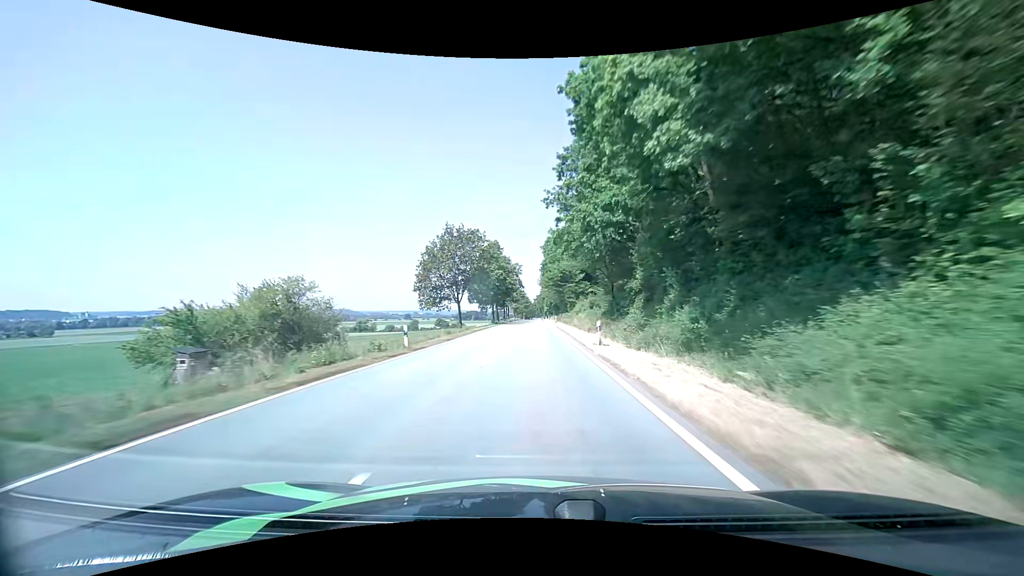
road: tertiary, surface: asphalt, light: Day
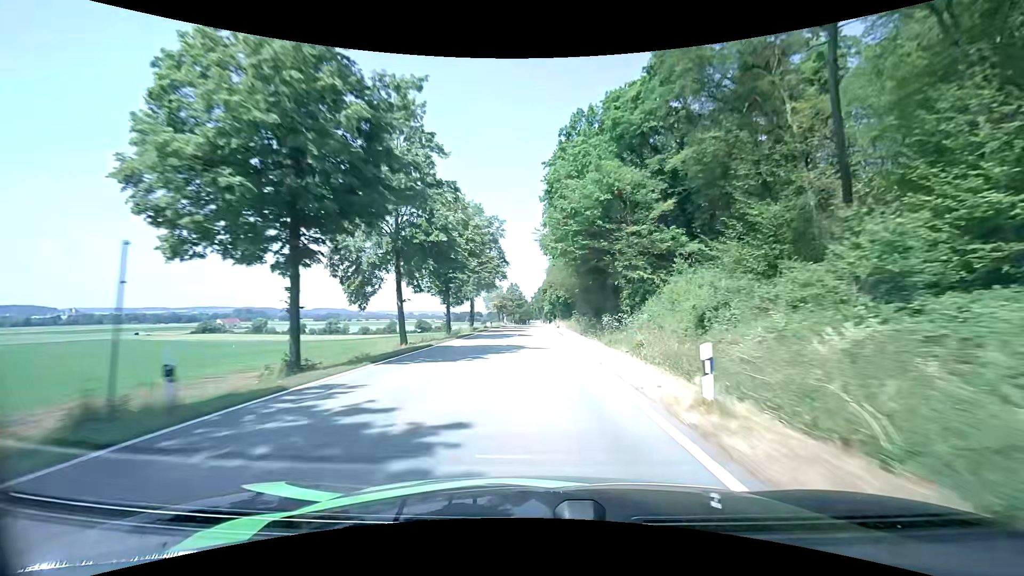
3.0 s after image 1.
(+0.3, +65.1) m; 0°
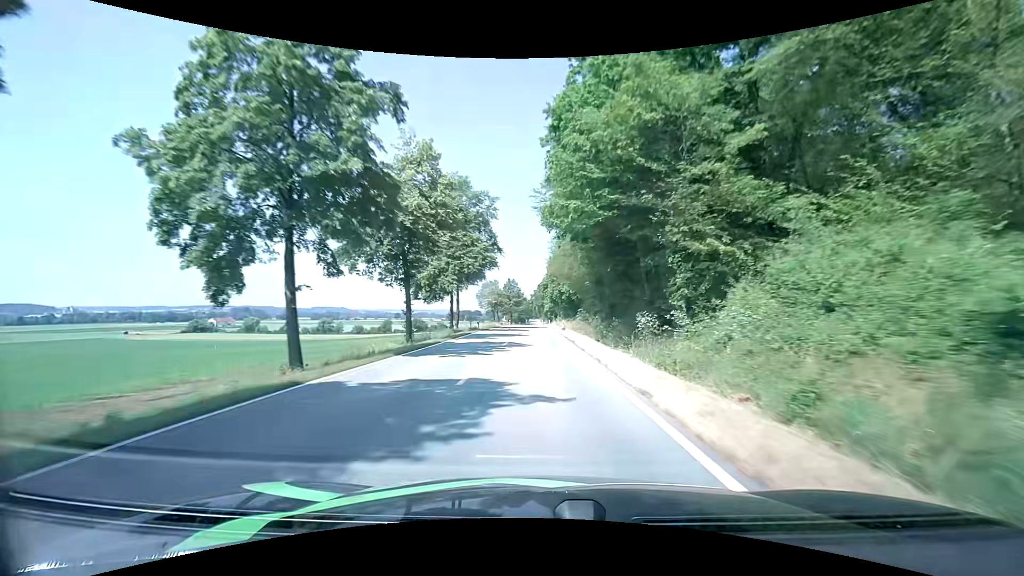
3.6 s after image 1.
(0.0, +12.7) m; 0°
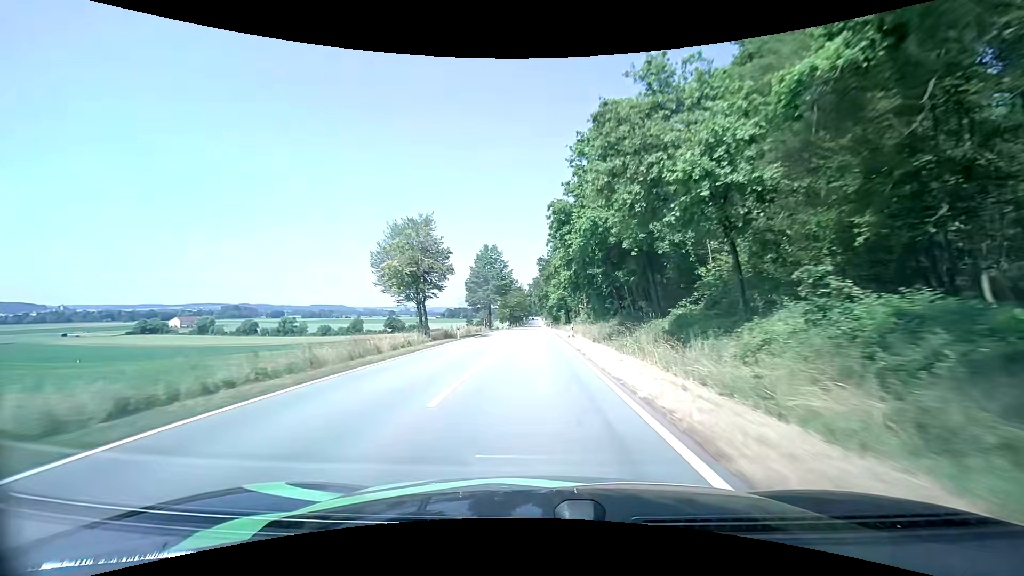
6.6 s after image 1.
(+0.4, +64.6) m; 0°
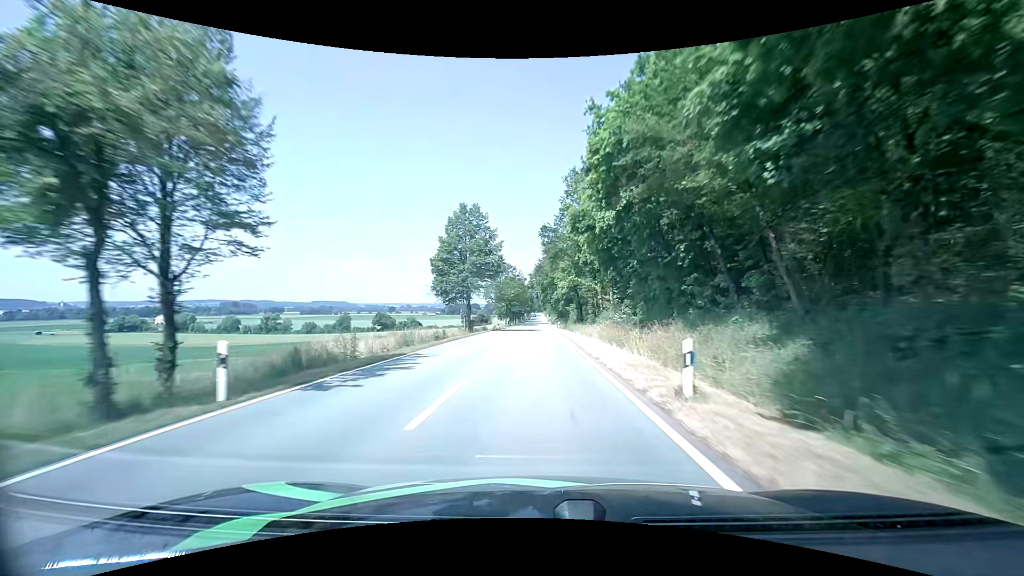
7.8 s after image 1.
(0.0, +26.2) m; 0°
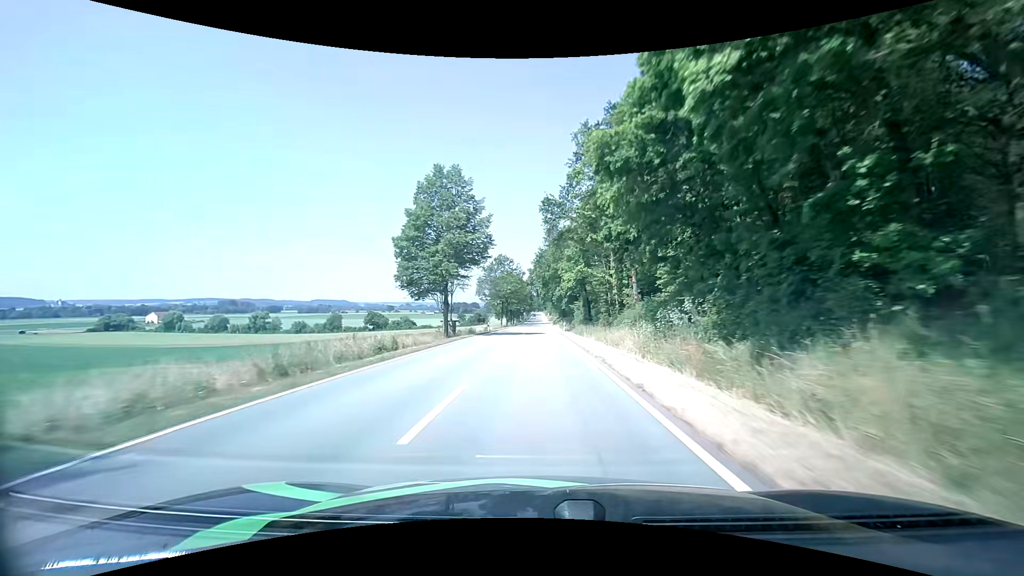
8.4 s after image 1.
(0.0, +13.2) m; 0°
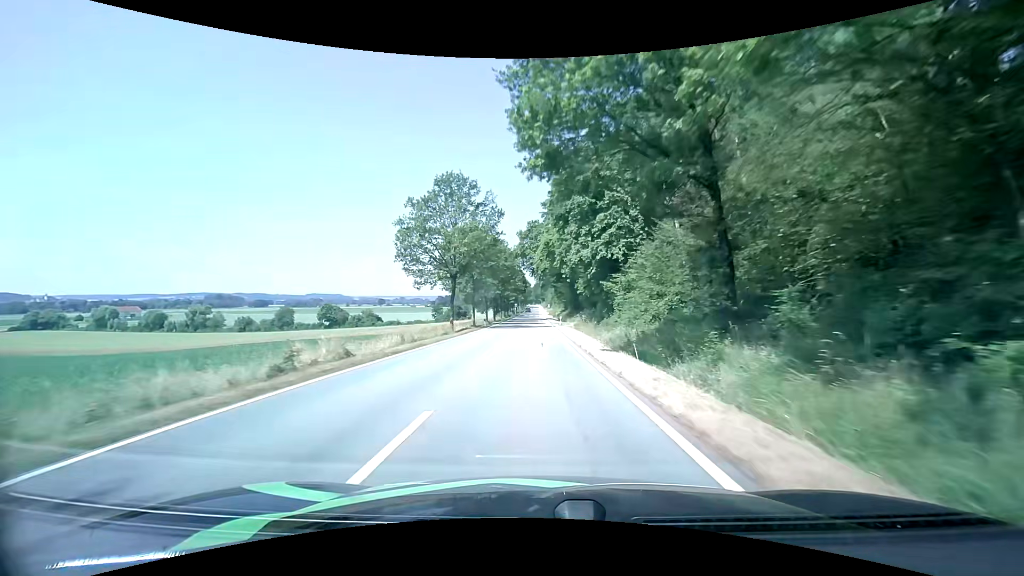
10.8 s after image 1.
(+0.6, +52.3) m; +1°
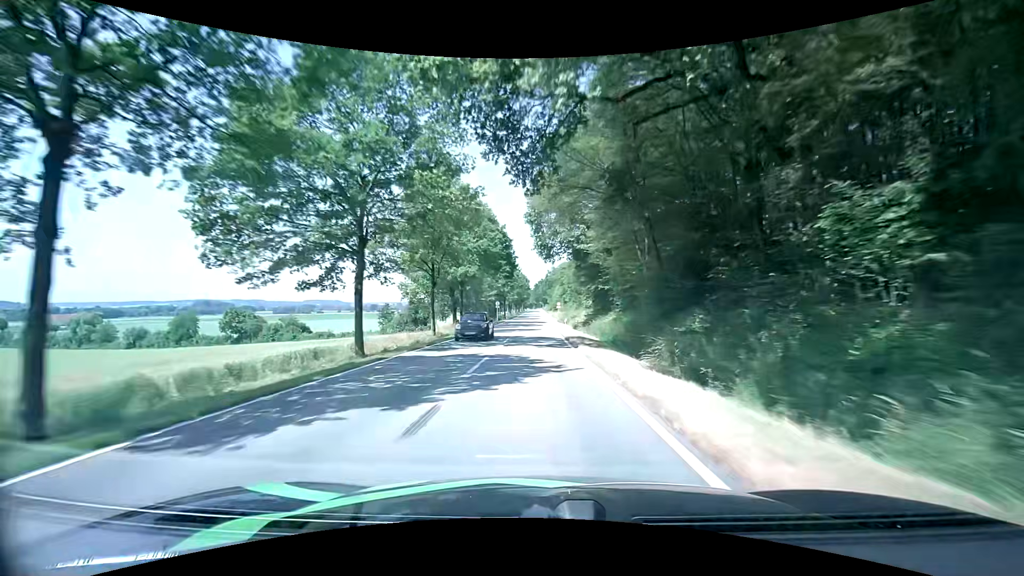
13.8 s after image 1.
(-0.1, +65.5) m; 0°
(0, +10) (0, +20) (0, +30) (0, +40) (0, +50) (0, +60) (0, +70) (0, +80) (0, +90) (0, +100) m
